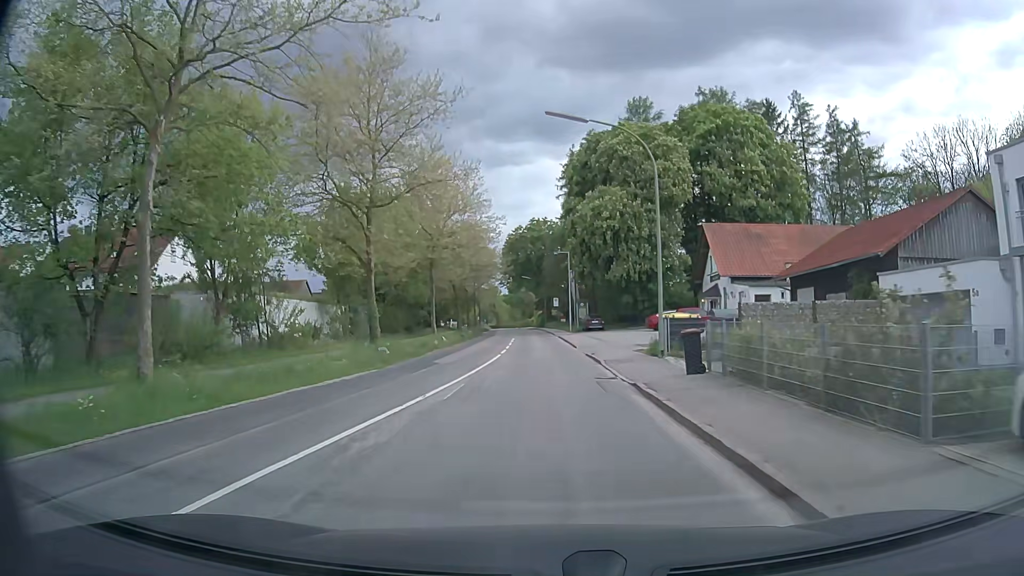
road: secondary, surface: asphalt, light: Day
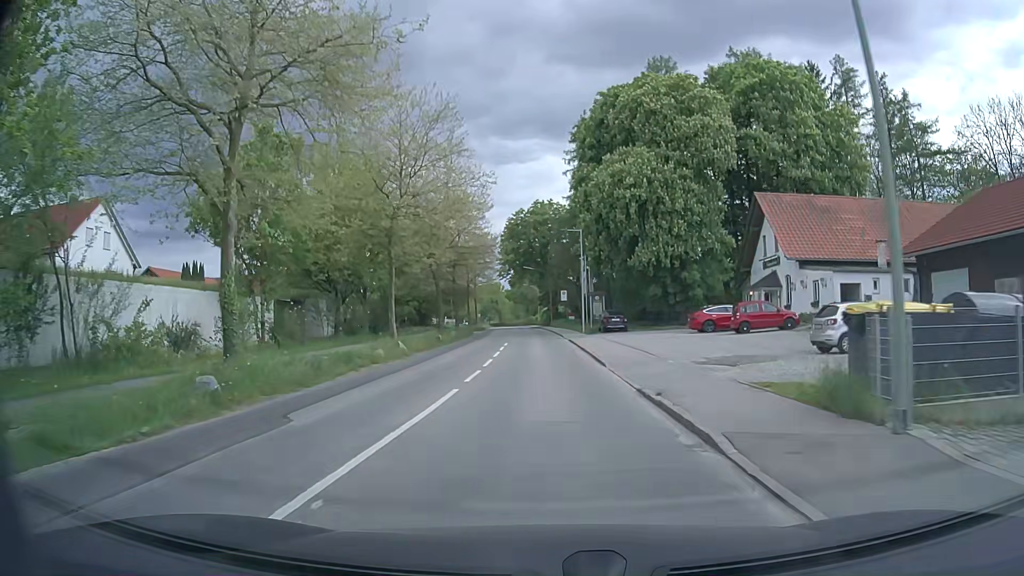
(-0.1, +13.7) m; -1°
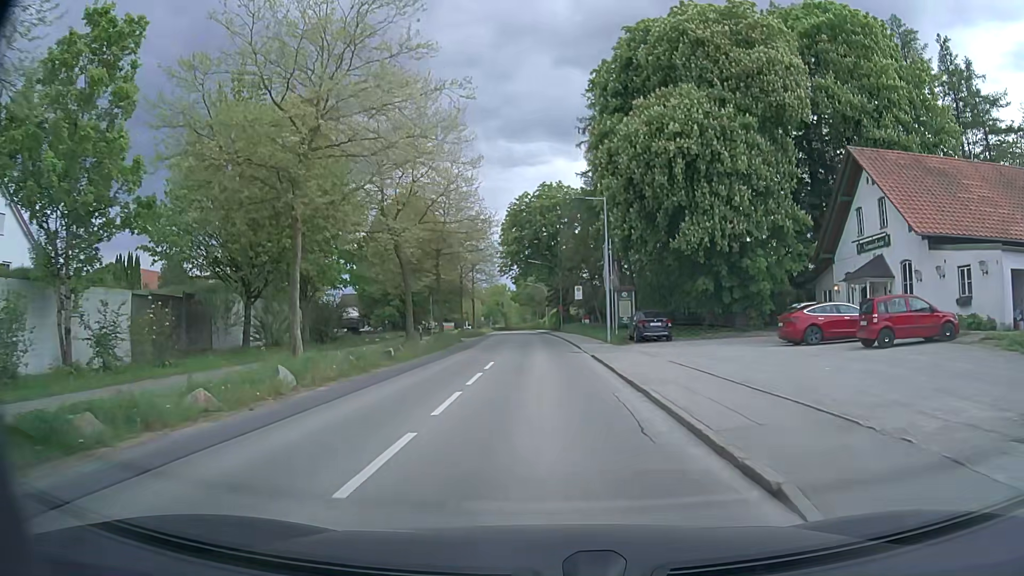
(-0.1, +13.8) m; -1°
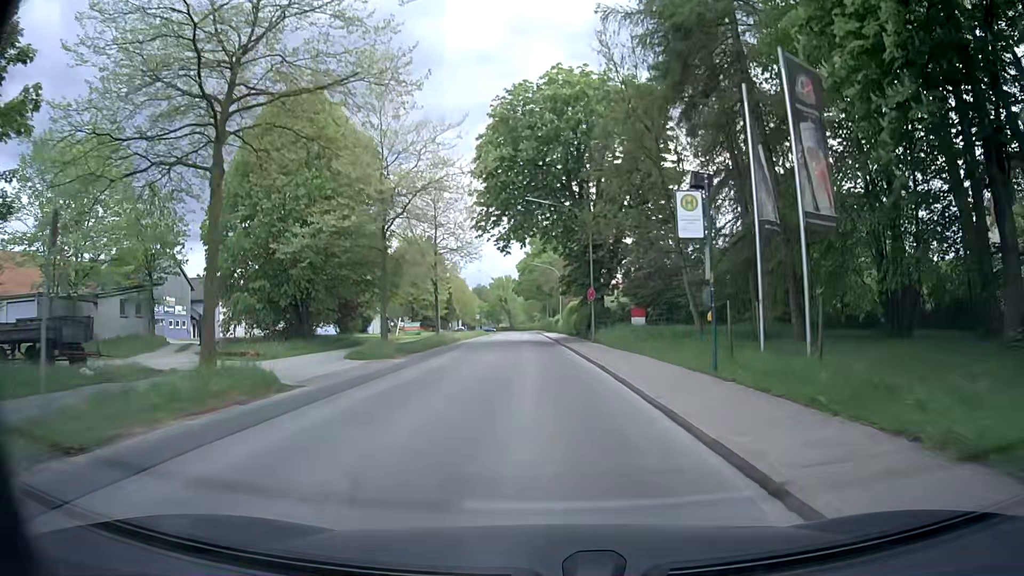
(-0.2, +35.2) m; -1°
